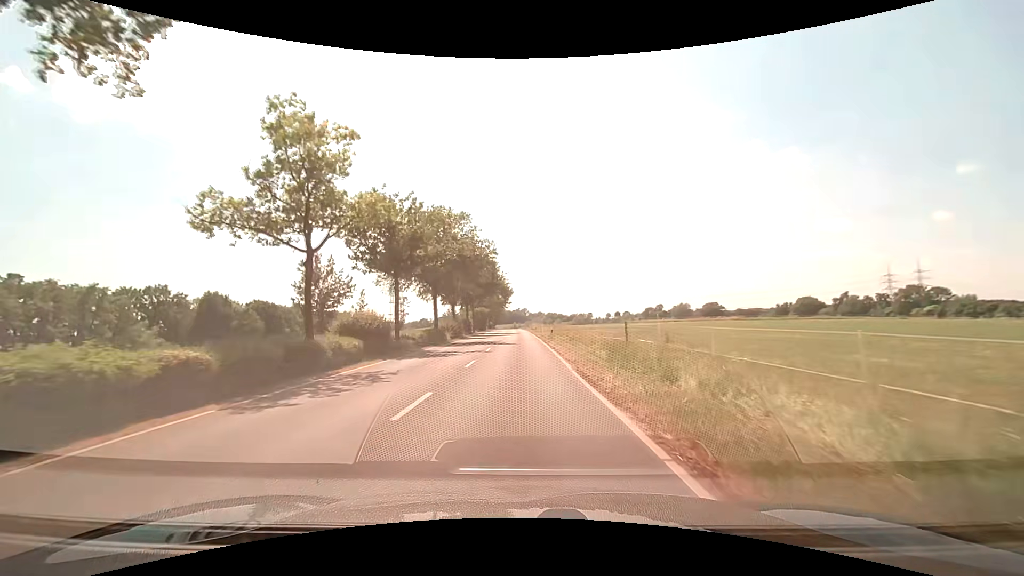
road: unclassified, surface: asphalt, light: Day
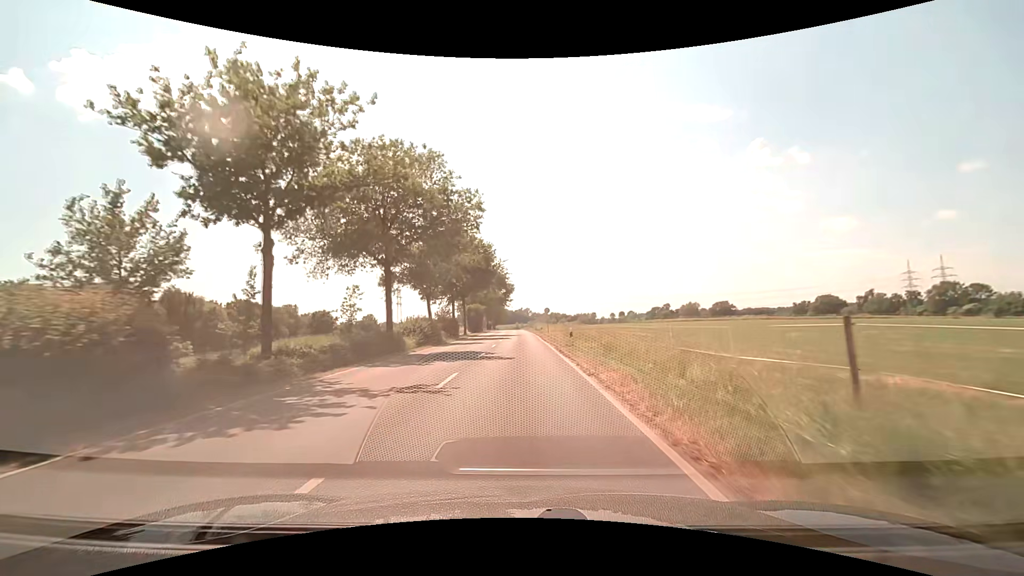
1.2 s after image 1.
(+0.1, +14.7) m; 0°
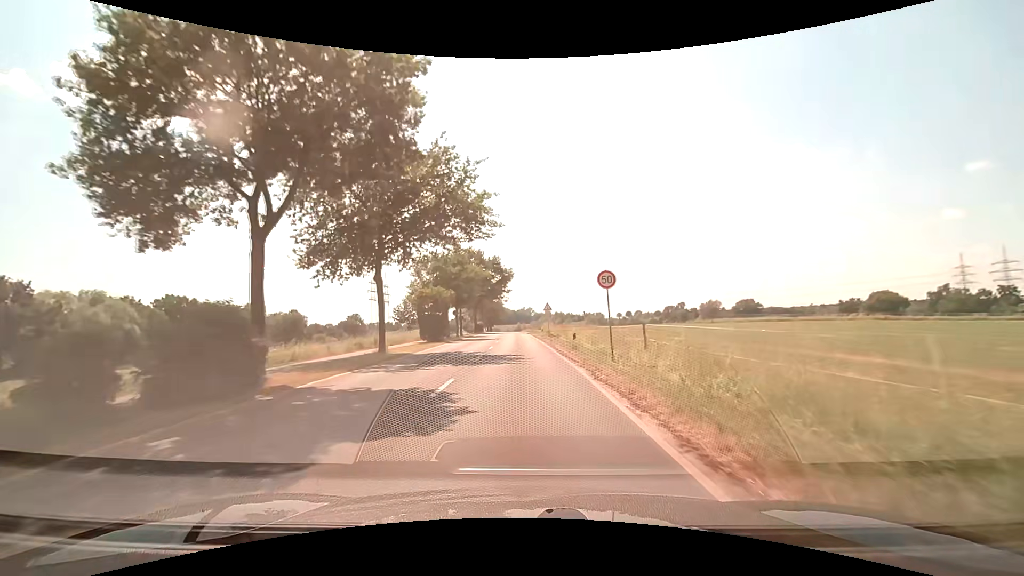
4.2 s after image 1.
(-0.1, +37.4) m; 0°
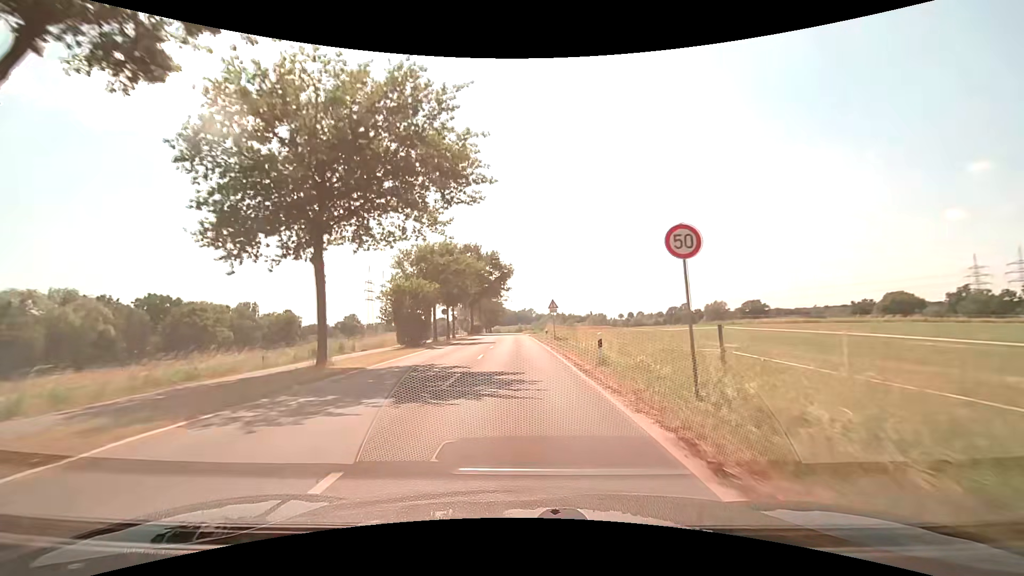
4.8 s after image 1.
(0.0, +7.6) m; 0°
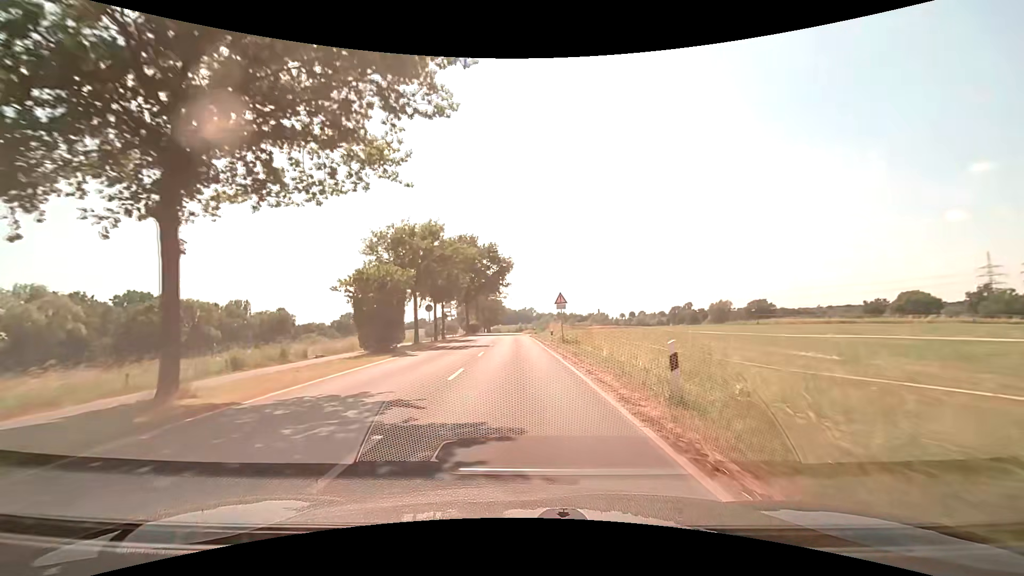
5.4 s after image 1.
(0.0, +7.6) m; 0°
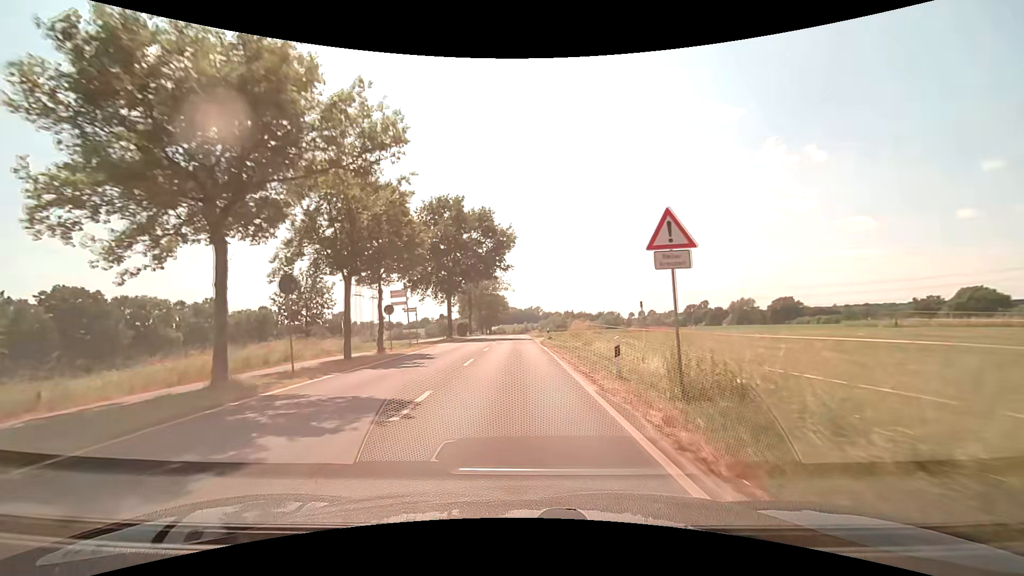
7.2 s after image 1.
(0.0, +23.0) m; 0°
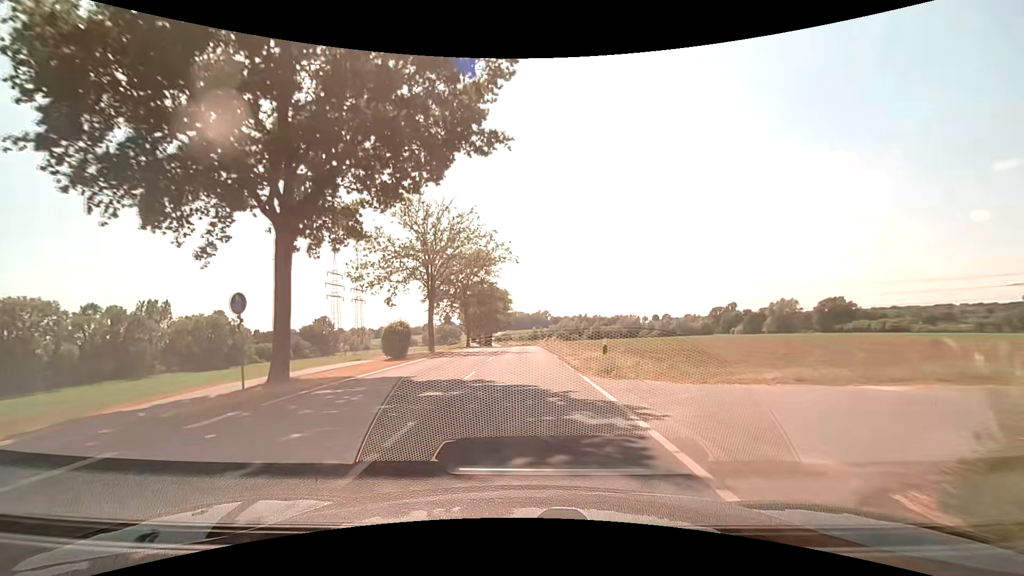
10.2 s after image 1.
(-0.7, +38.3) m; -2°
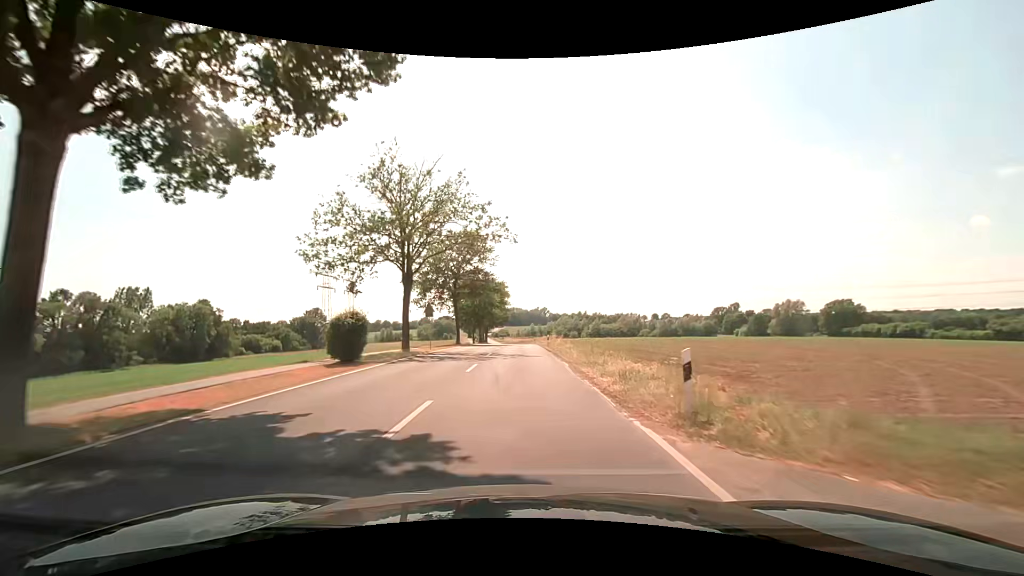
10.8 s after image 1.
(0.0, +7.7) m; 0°
(0, +10) (0, +20) (0, +30) (0, +40) (0, +50) (0, +60) (0, +70) (0, +80) (0, +90) (0, +100) m
